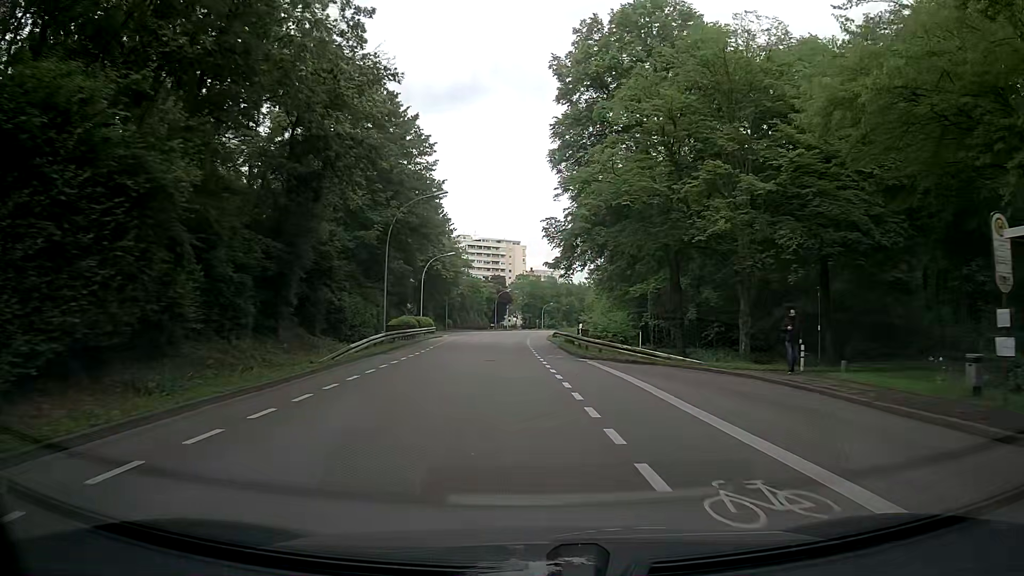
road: tertiary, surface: asphalt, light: Day
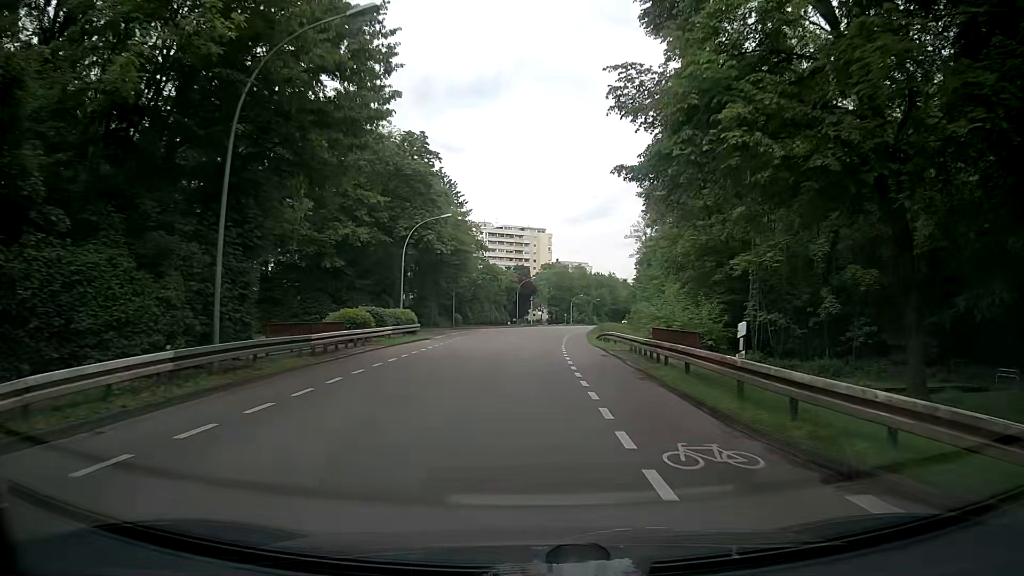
(-0.5, +21.0) m; -3°
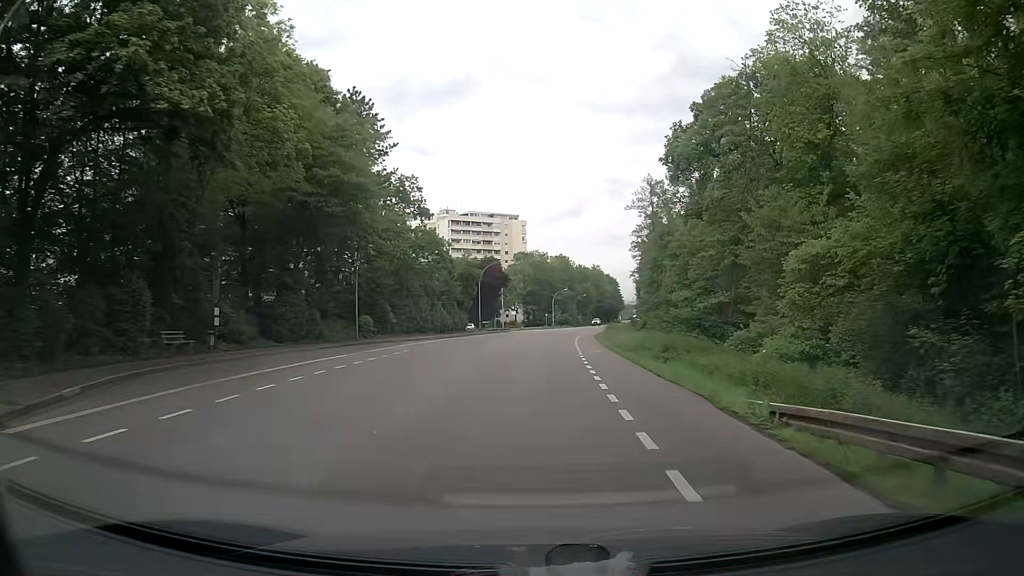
(+0.9, +35.4) m; +2°
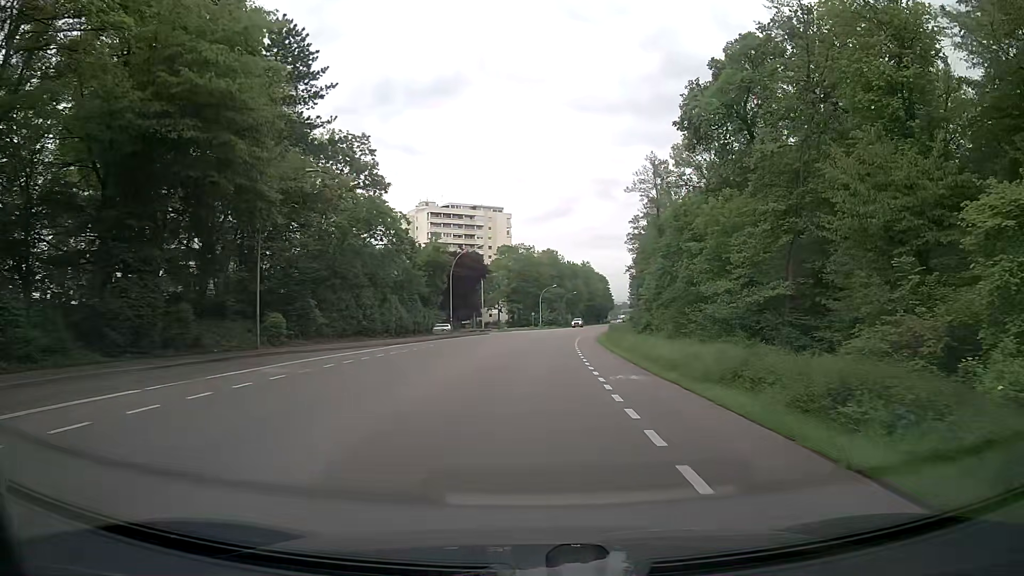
(+0.3, +14.3) m; +1°
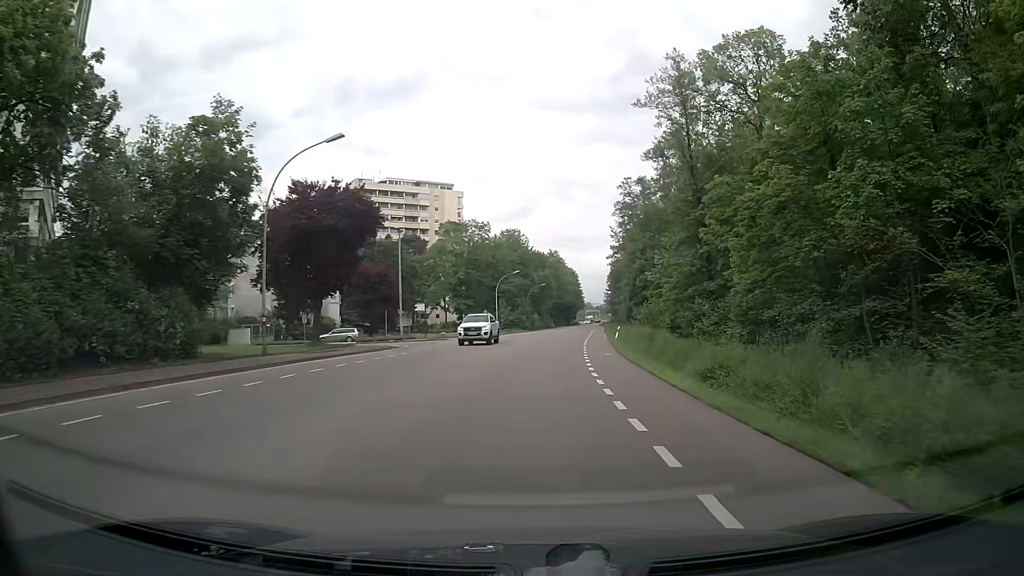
(+1.2, +36.2) m; +3°
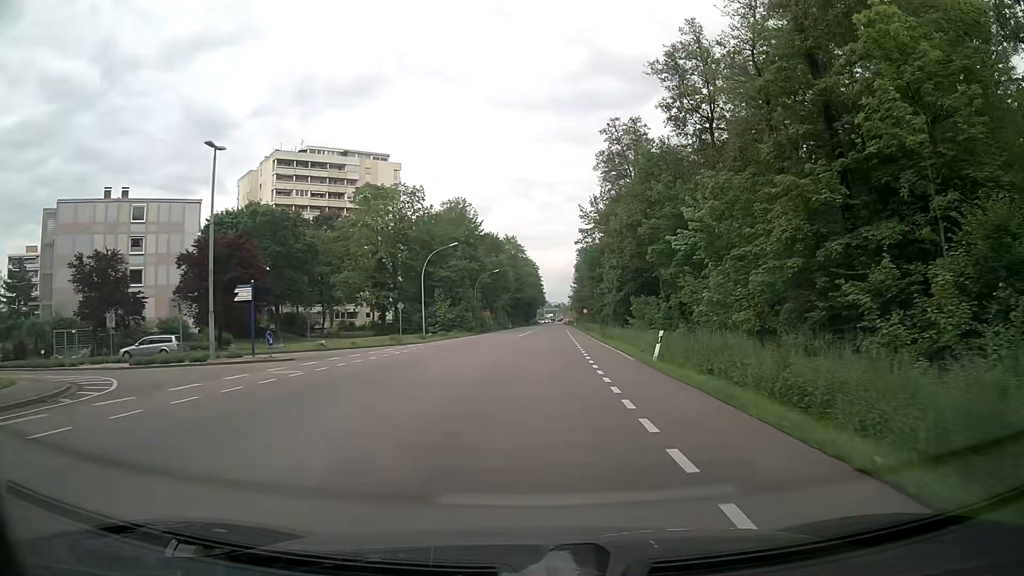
(+1.1, +29.4) m; +4°
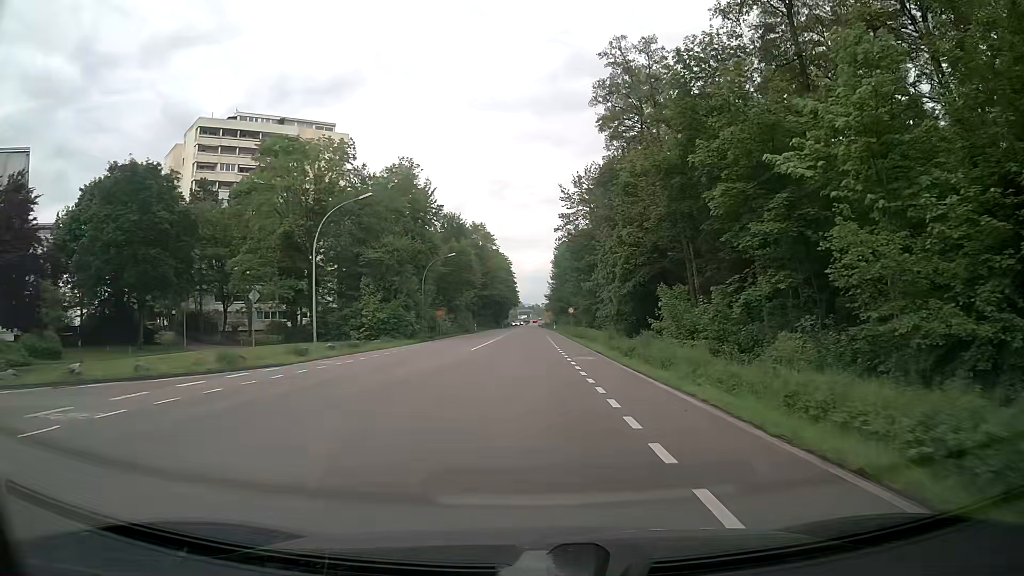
(+0.5, +22.3) m; +2°
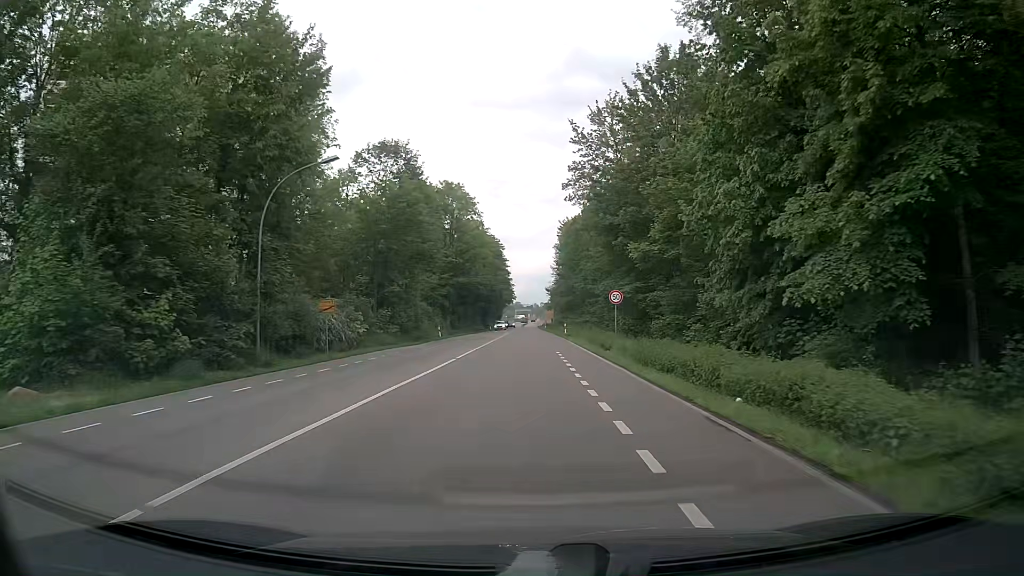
(+0.3, +37.6) m; +1°
(0, +10) (0, +20) (-1, +30) (-1, +40) (-1, +50) (-1, +60) (-1, +70) (-2, +80) (-2, +90) (-2, +100) m
